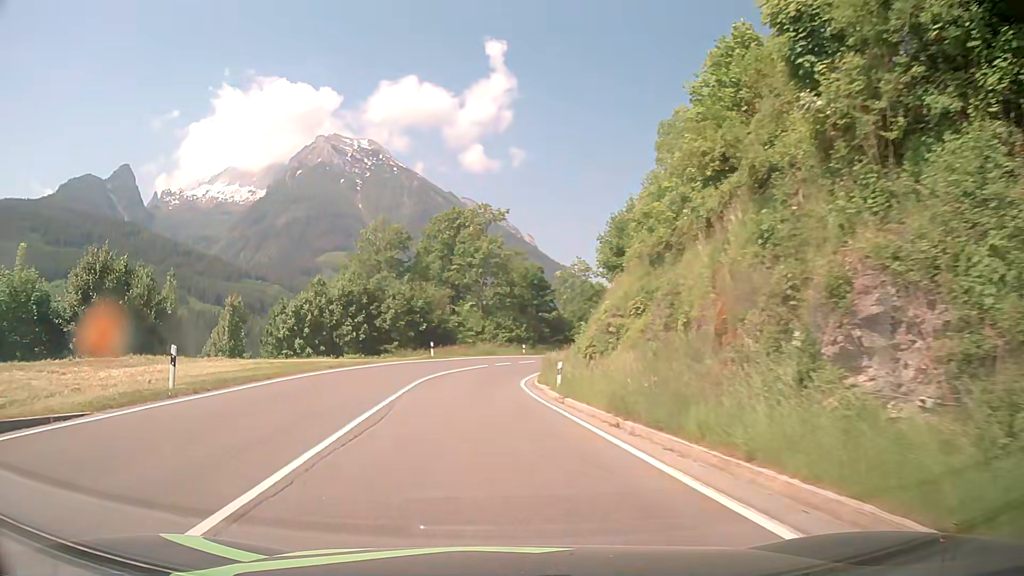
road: primary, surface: asphalt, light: Day
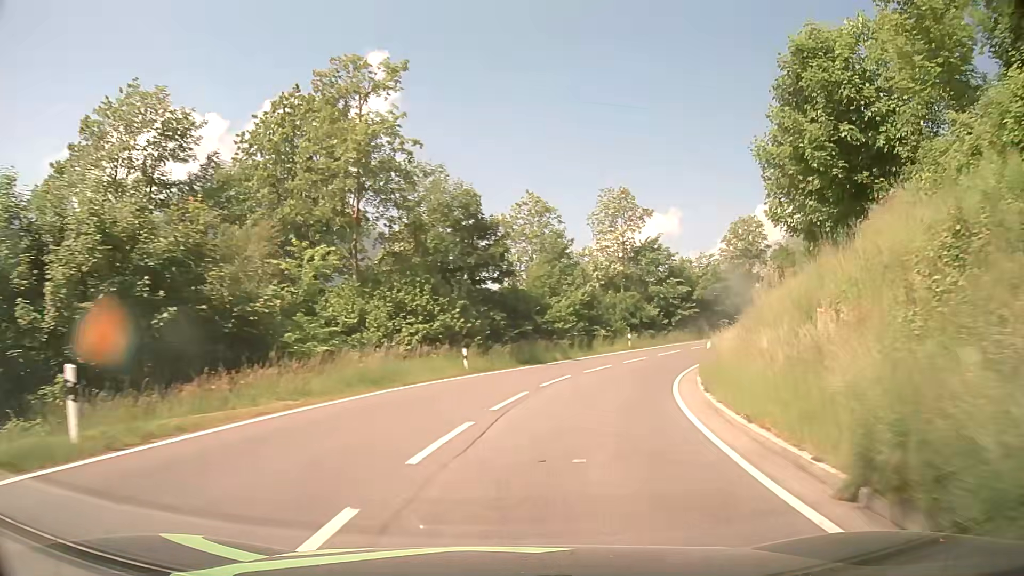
(-1.8, +38.5) m; +6°
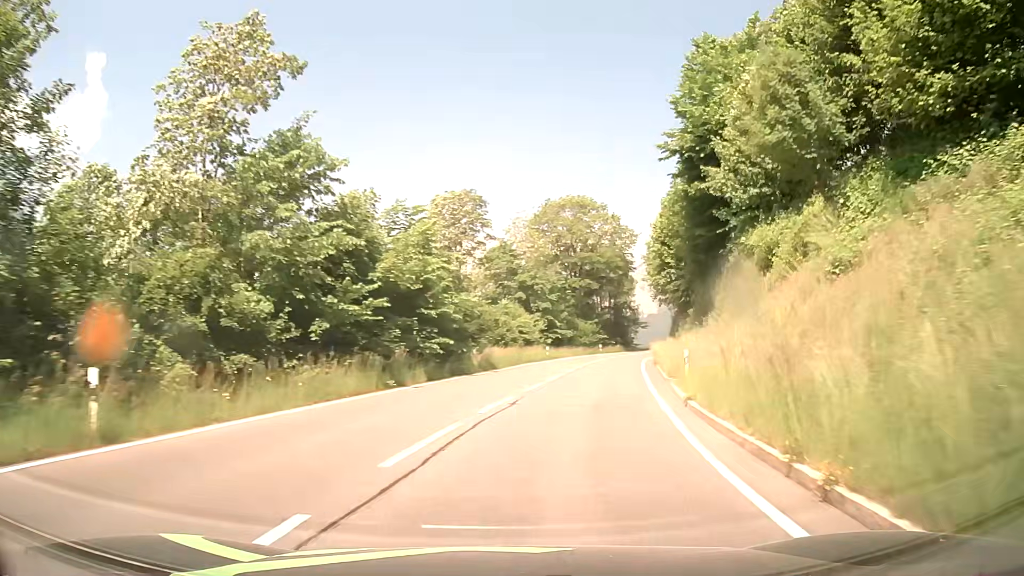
(+8.7, +34.2) m; +28°
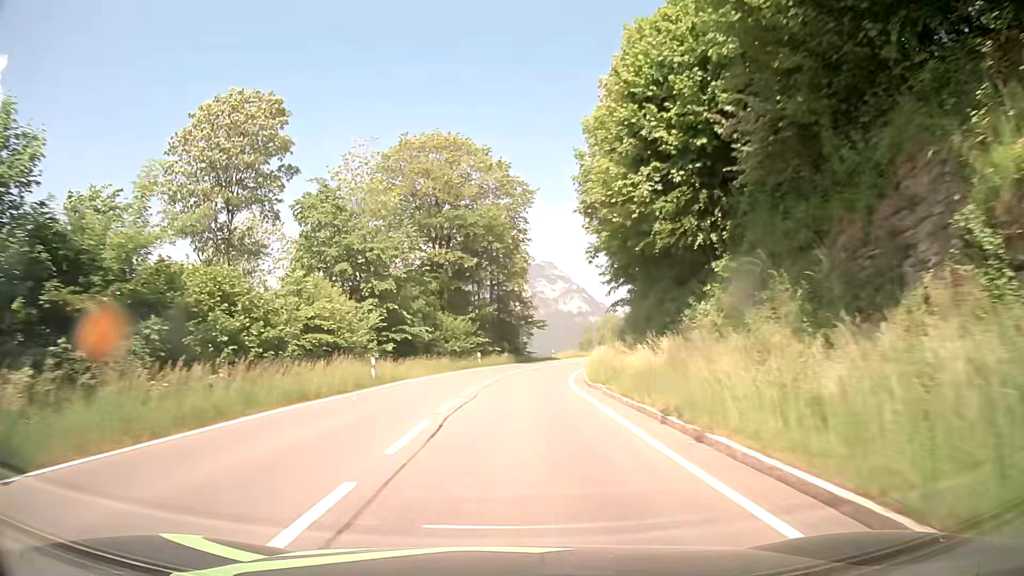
(+4.1, +28.2) m; +12°
(0, +10) (0, +20) (+1, +30) (+2, +40) (+4, +50) (+7, +59) (+11, +68) (+15, +78) (+19, +87) (+24, +96) m
